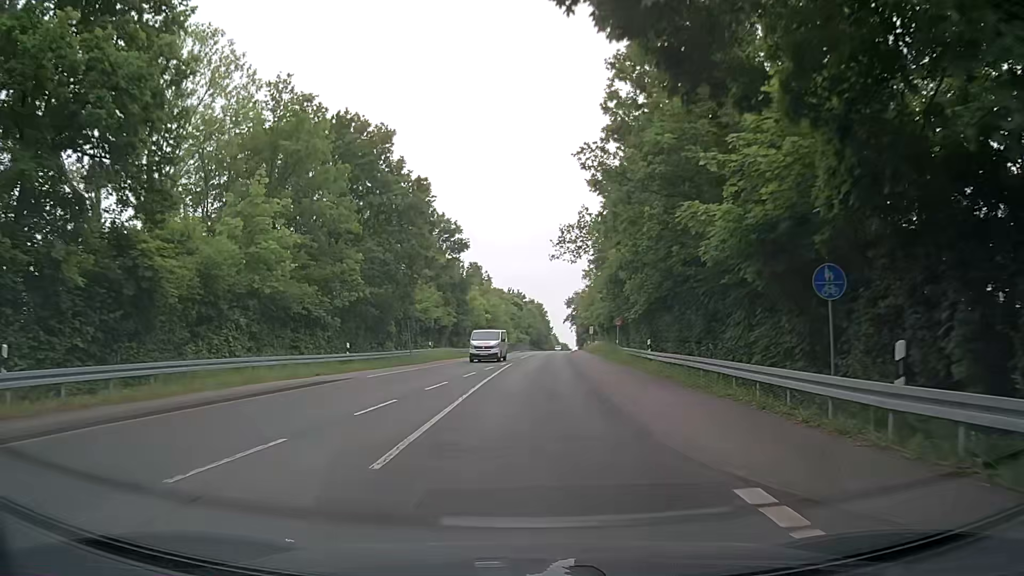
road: tertiary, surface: asphalt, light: Day
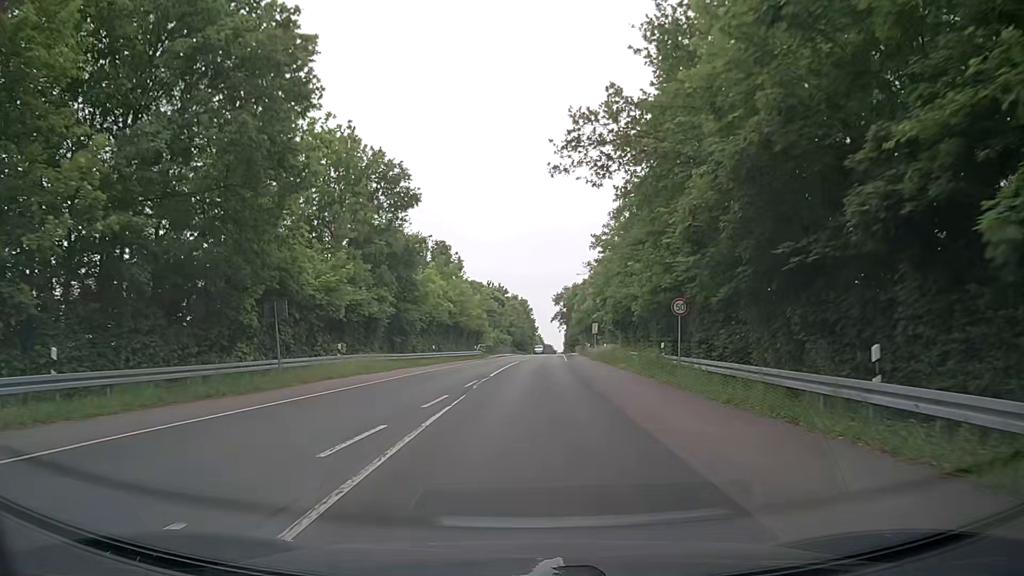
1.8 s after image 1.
(+0.2, +22.8) m; +1°
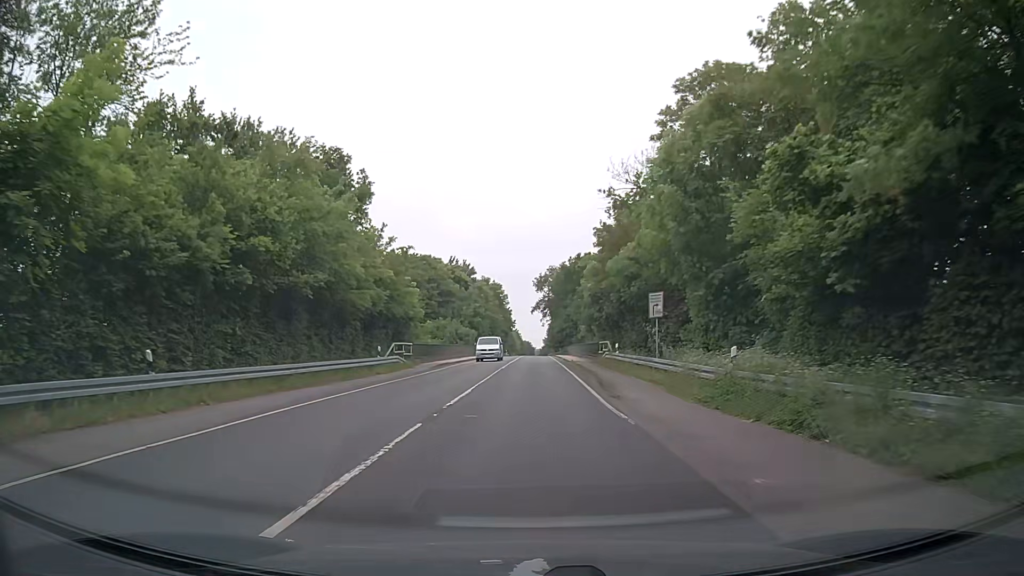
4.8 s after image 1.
(+1.0, +38.1) m; +3°
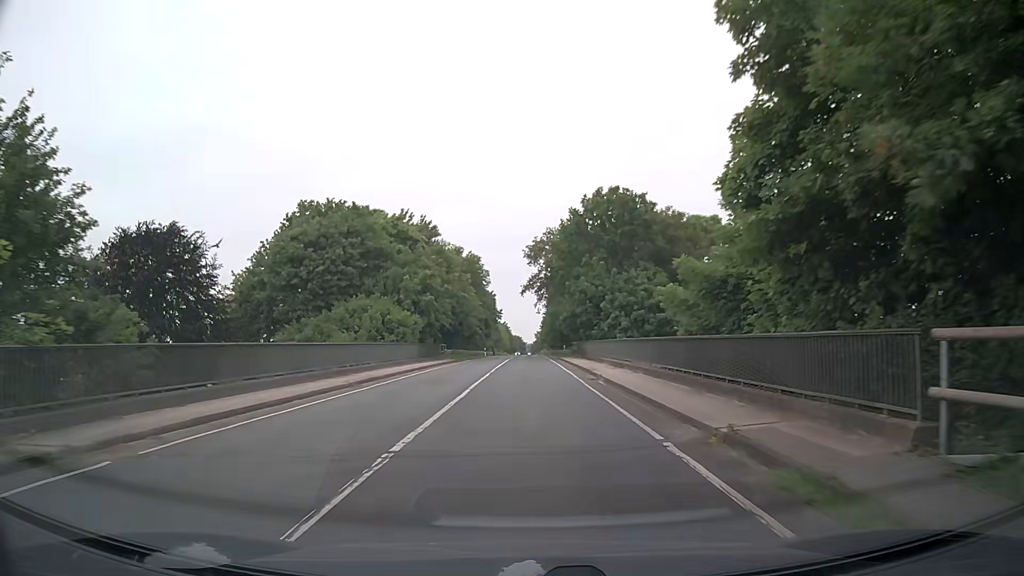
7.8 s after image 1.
(+0.2, +38.4) m; +1°
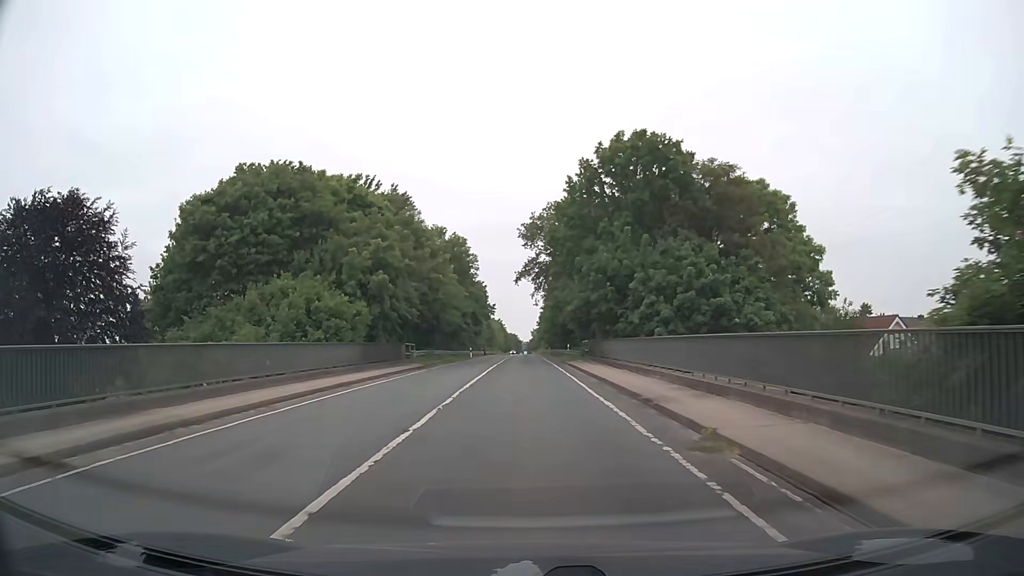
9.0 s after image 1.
(0.0, +15.4) m; 0°
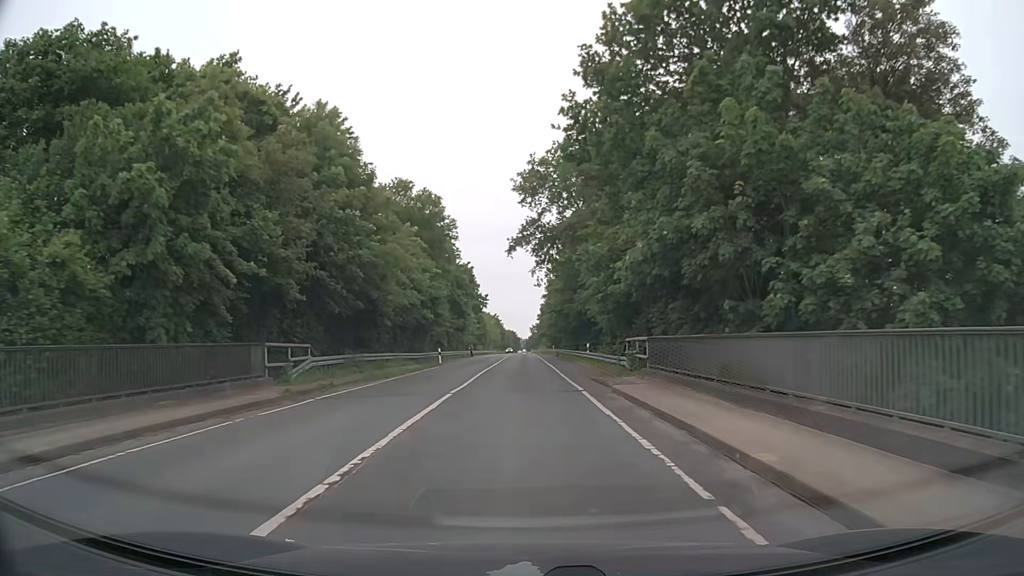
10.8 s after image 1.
(0.0, +23.0) m; 0°
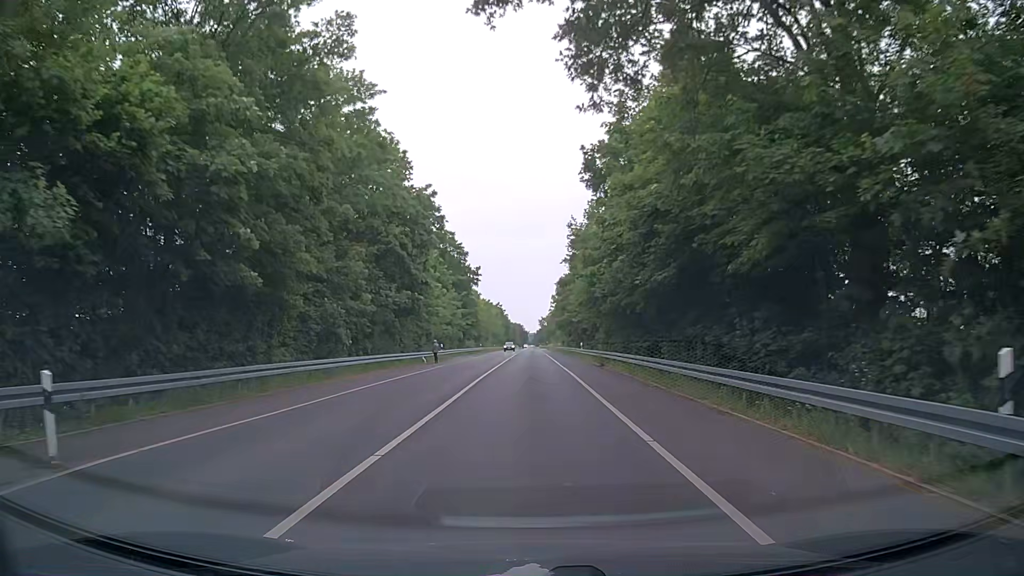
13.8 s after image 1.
(-0.3, +38.4) m; -1°
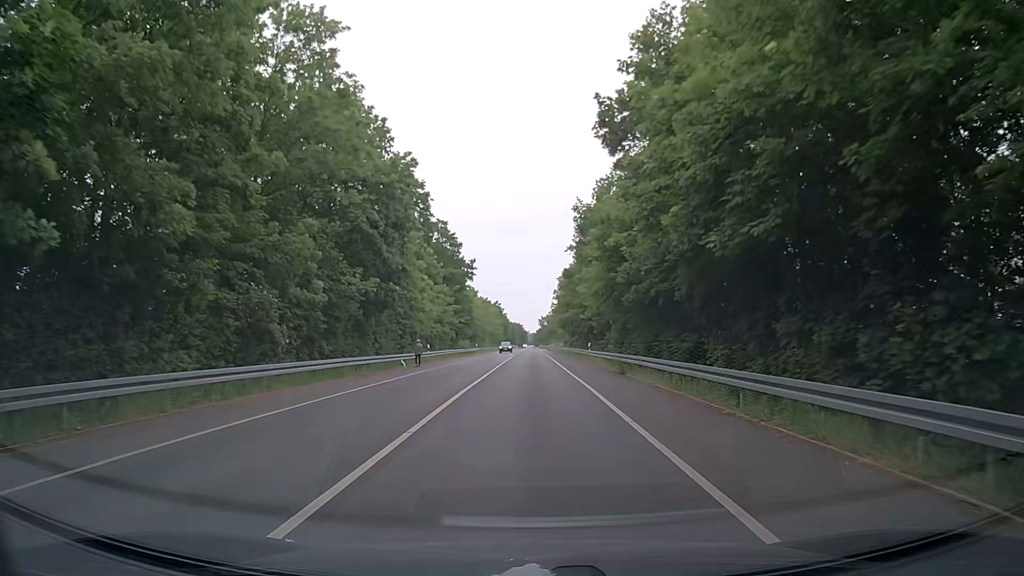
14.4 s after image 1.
(0.0, +7.7) m; 0°
(0, +10) (0, +20) (0, +30) (0, +40) (+1, +50) (+1, +60) (+1, +70) (+1, +80) (+1, +90) (+1, +100) m
